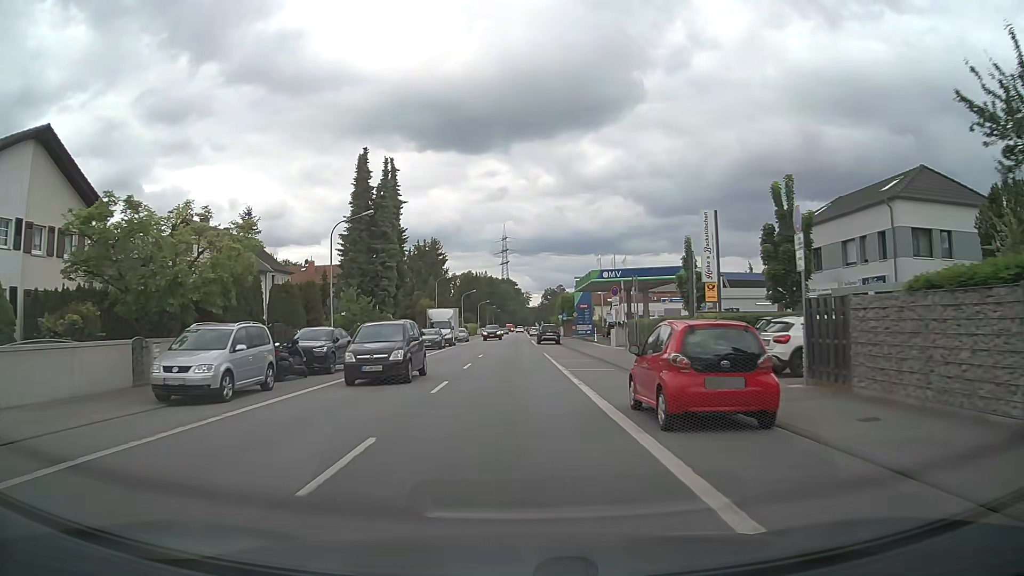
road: primary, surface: asphalt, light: Day
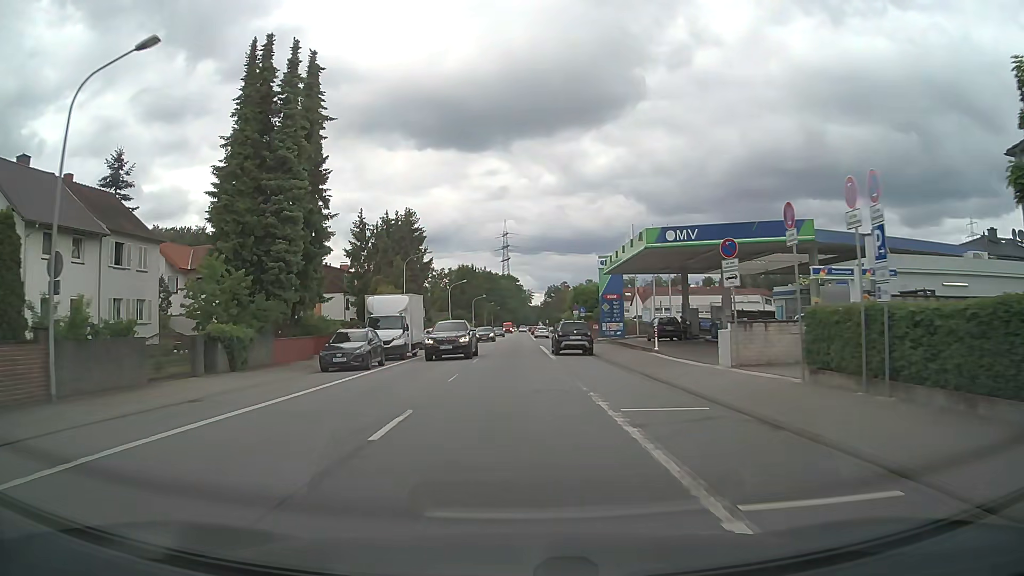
(-0.2, +23.4) m; -1°
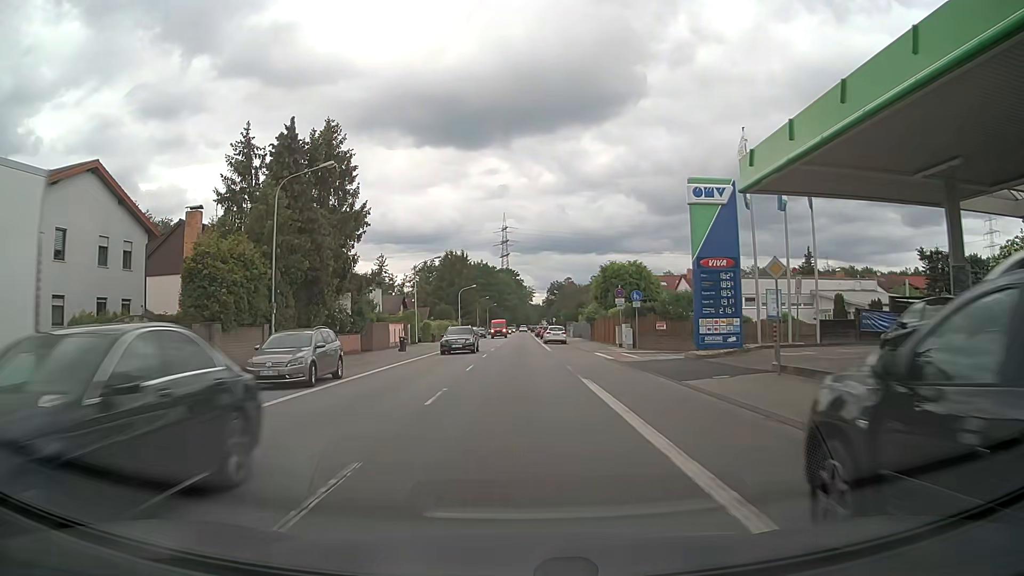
(+0.1, +31.1) m; 0°
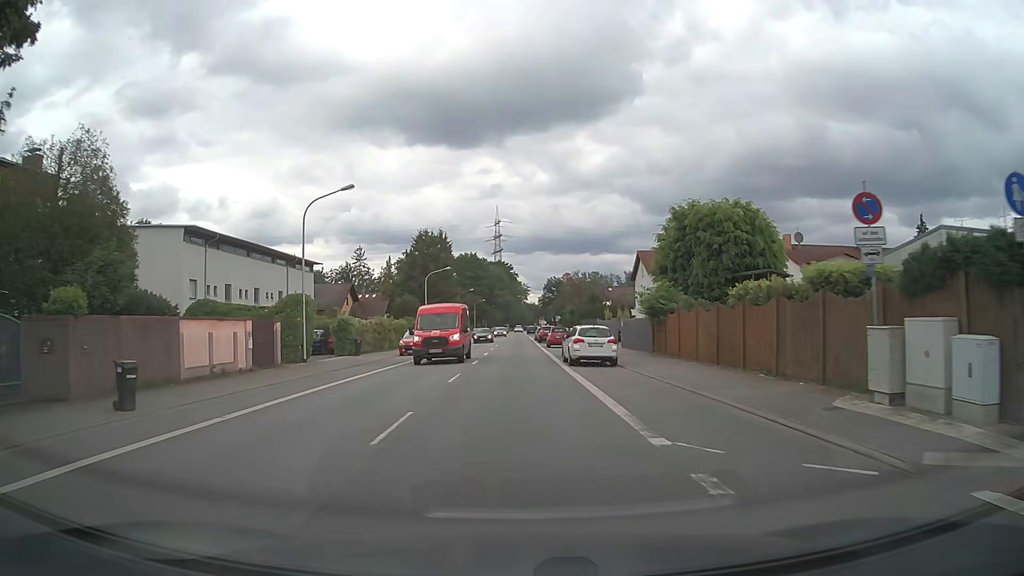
(0.0, +31.1) m; 0°
(0, +10) (0, +20) (0, +30) (0, +40) (0, +50) (0, +60) (0, +70) (0, +80) (0, +90) (0, +100) m
